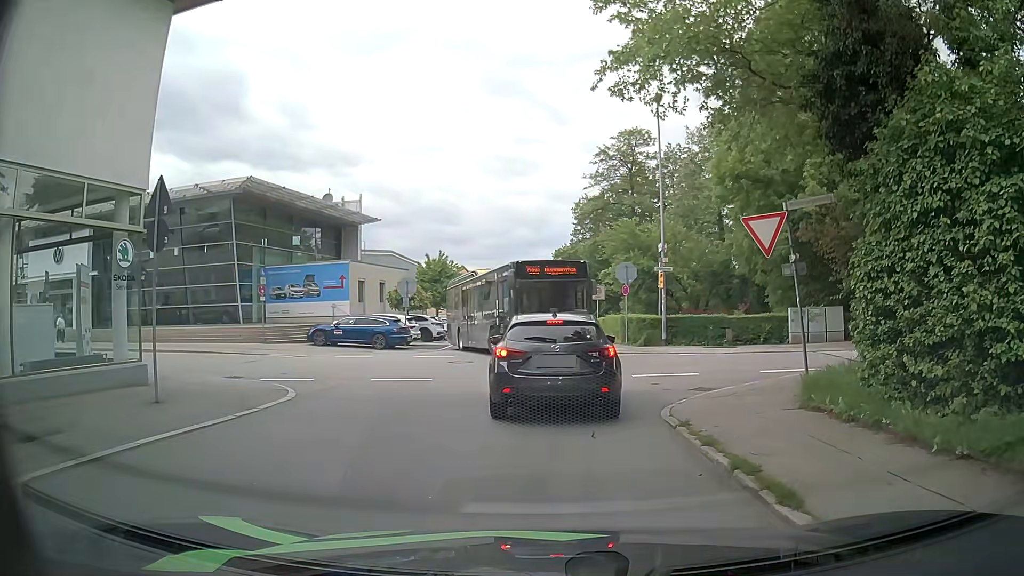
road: residential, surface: asphalt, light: Day
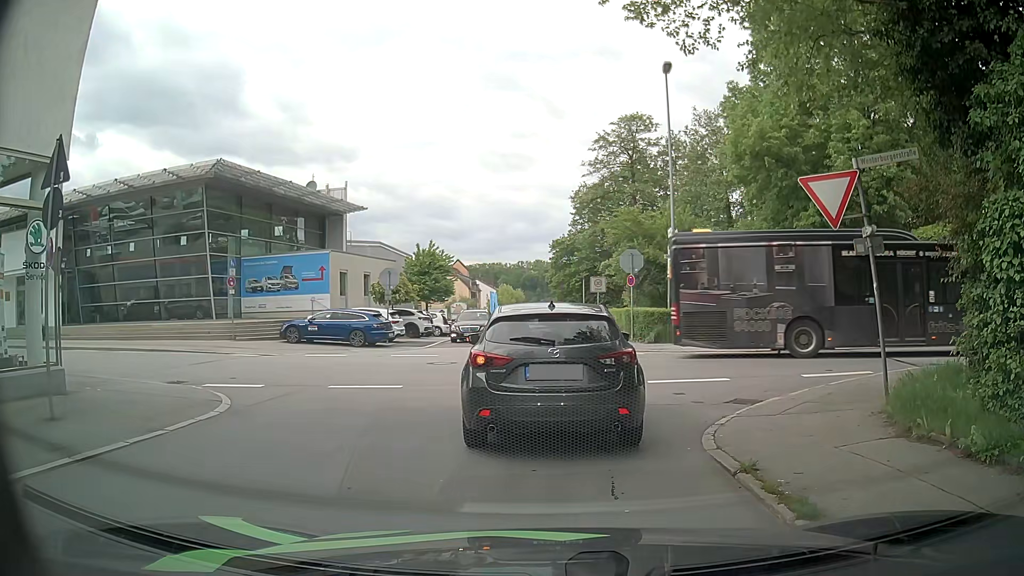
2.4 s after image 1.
(0.0, +2.8) m; -1°
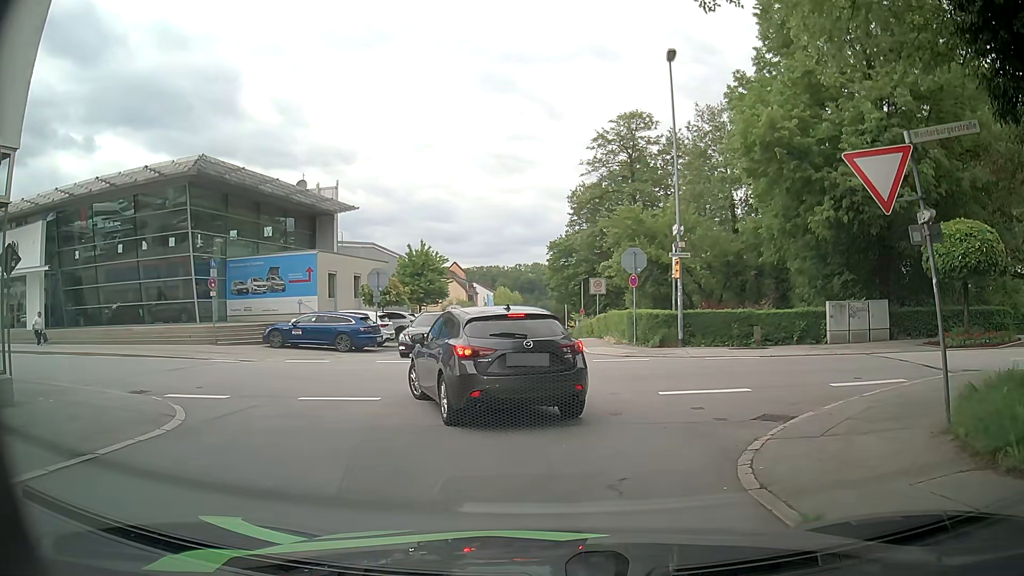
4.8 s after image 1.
(0.0, +1.6) m; +1°
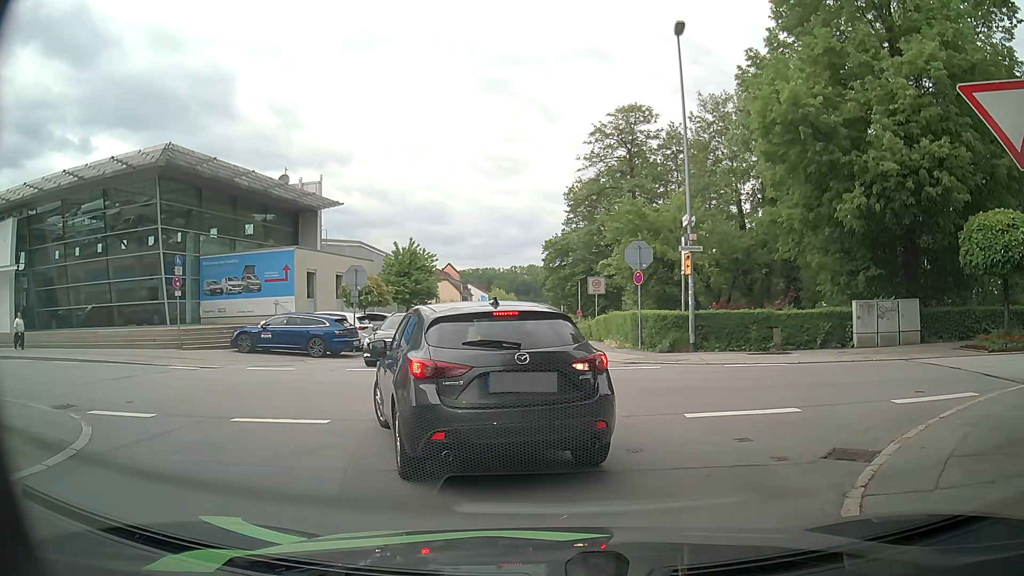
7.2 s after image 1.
(+0.1, +2.4) m; +2°
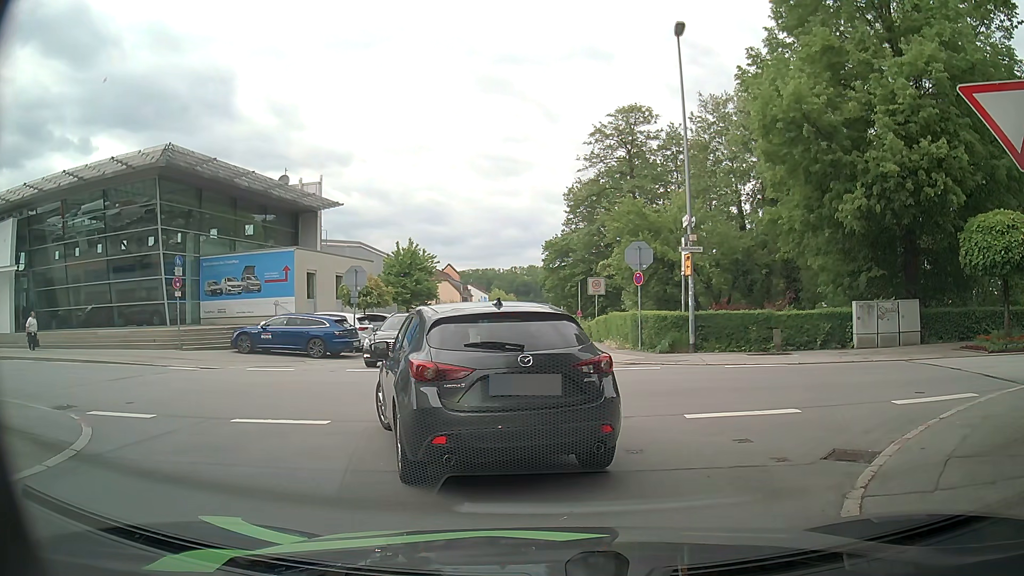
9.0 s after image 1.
(0.0, +0.1) m; 0°
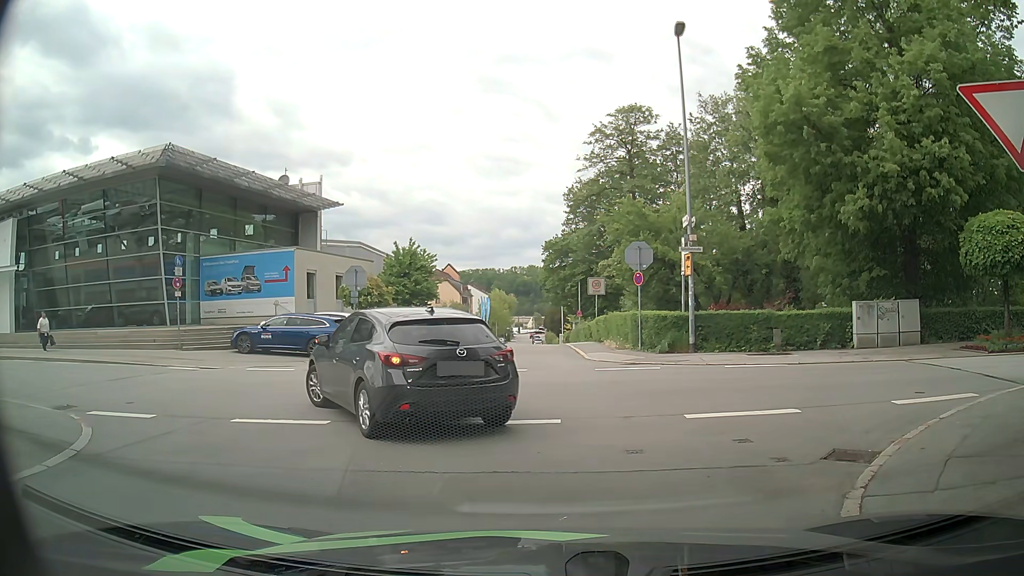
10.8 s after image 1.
(0.0, 0.0) m; 0°
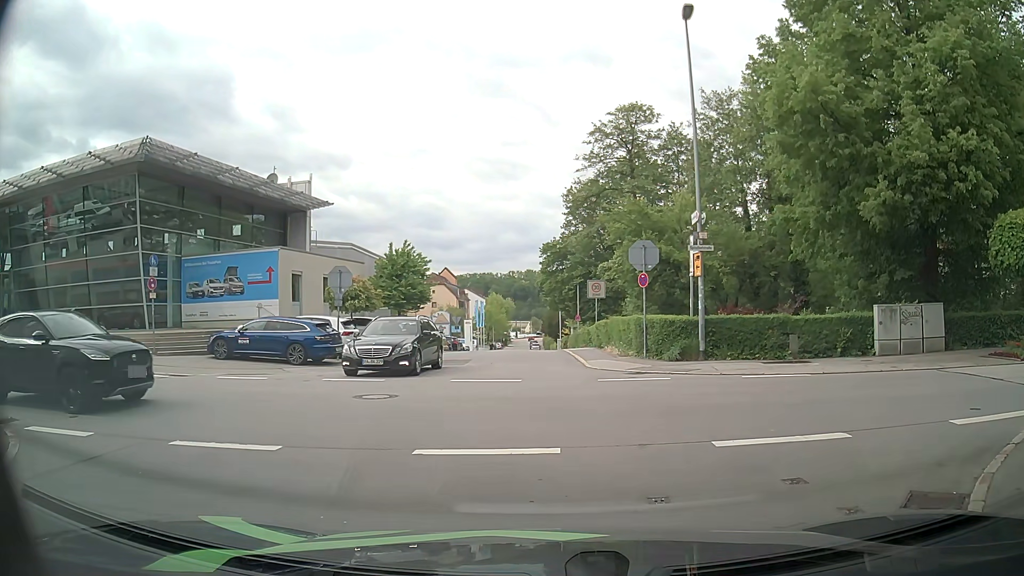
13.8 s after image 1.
(0.0, +1.6) m; 0°
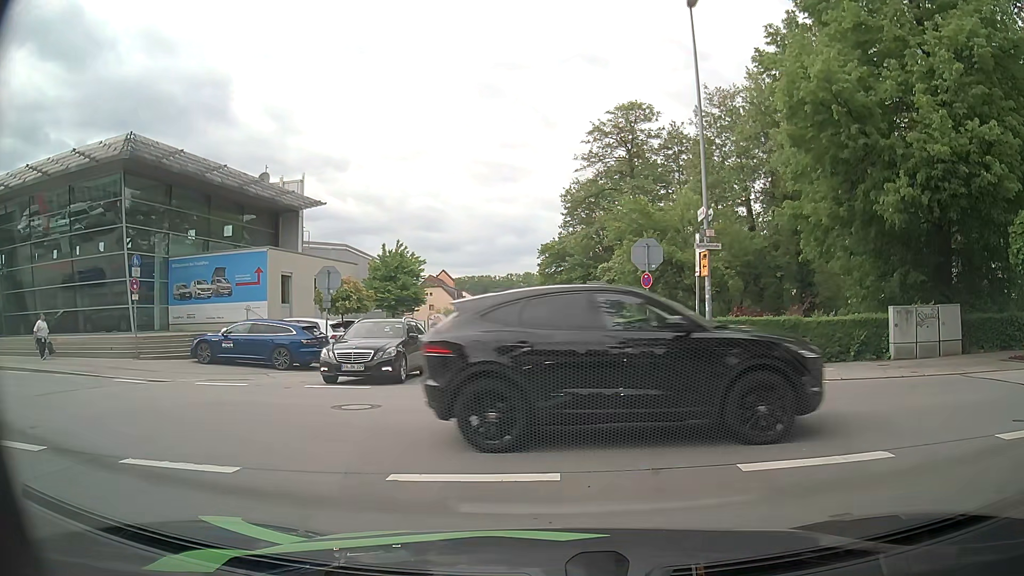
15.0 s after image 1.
(0.0, +1.1) m; 0°
